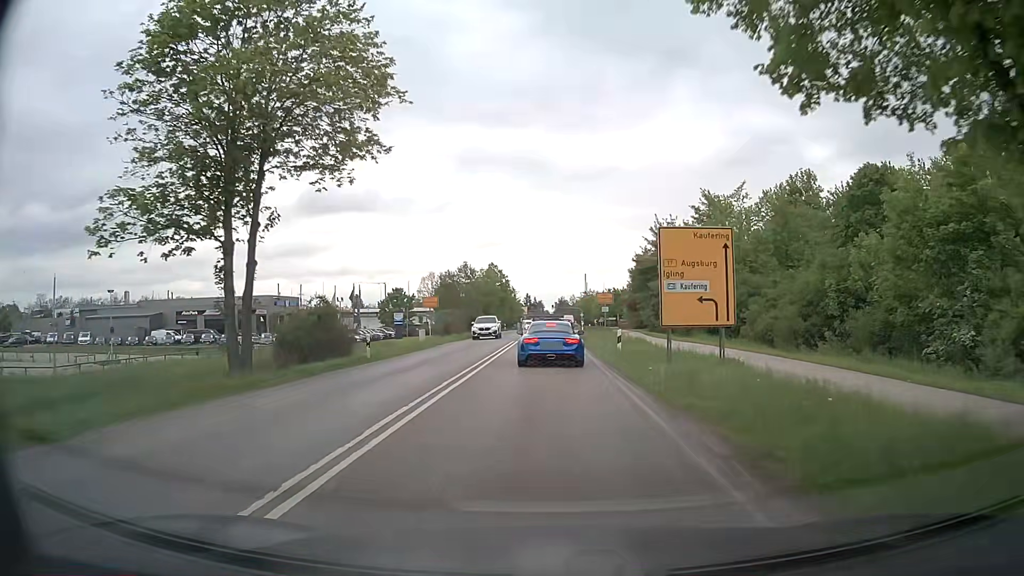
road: secondary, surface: asphalt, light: Day
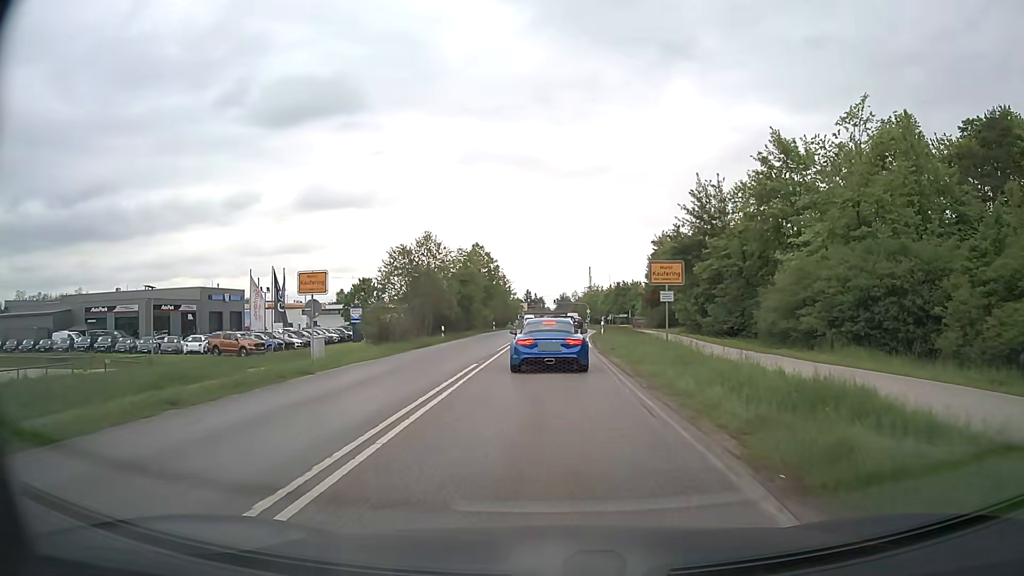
(0.0, +21.5) m; 0°
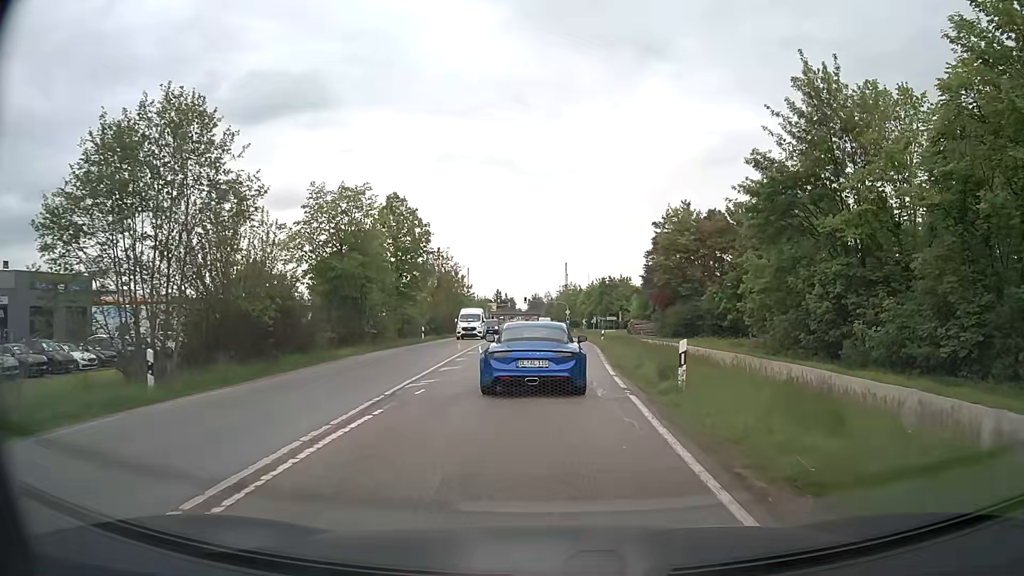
(+0.5, +29.5) m; +3°
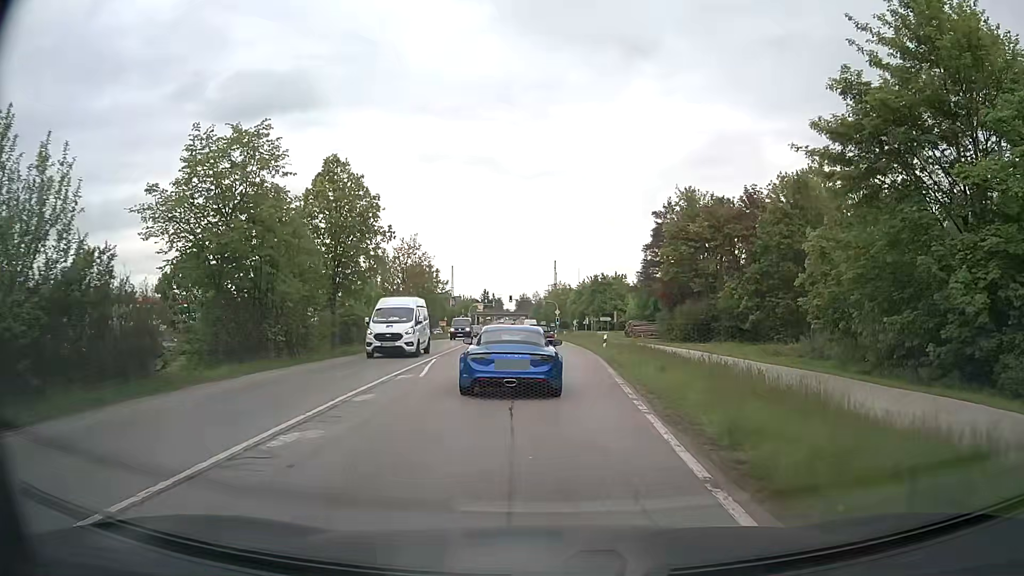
(+0.1, +10.5) m; +1°
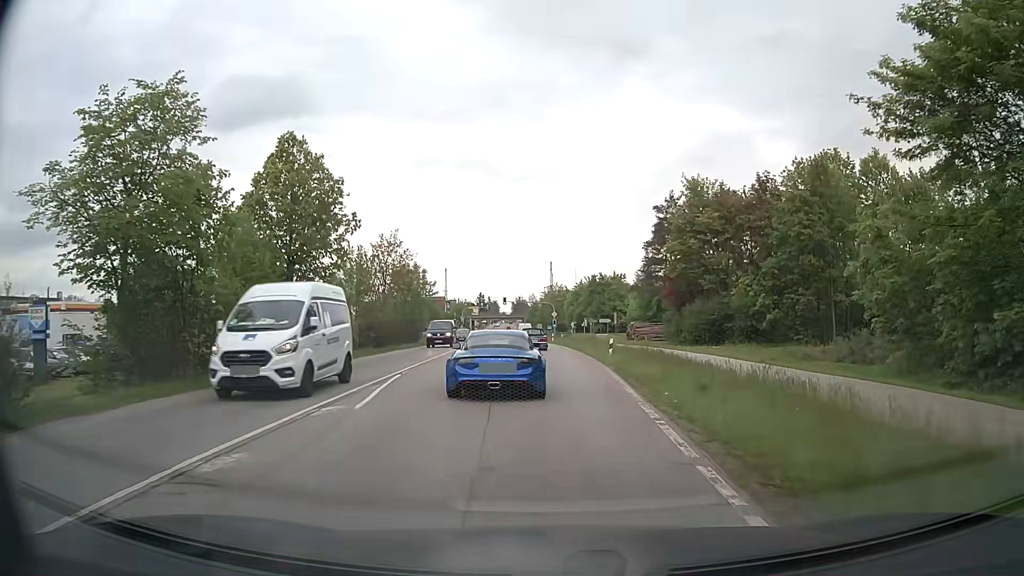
(0.0, +5.3) m; 0°
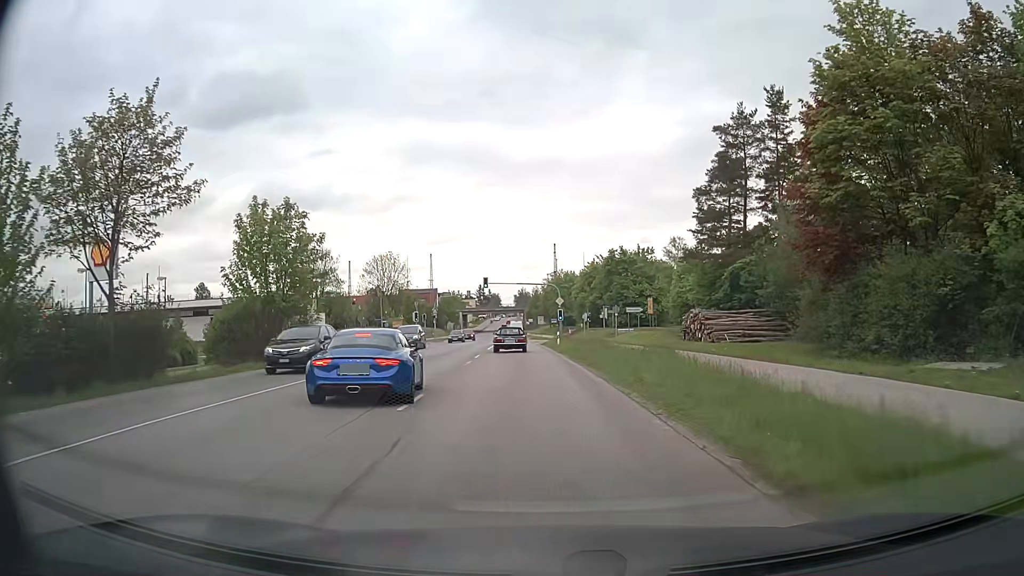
(+0.5, +32.1) m; 0°
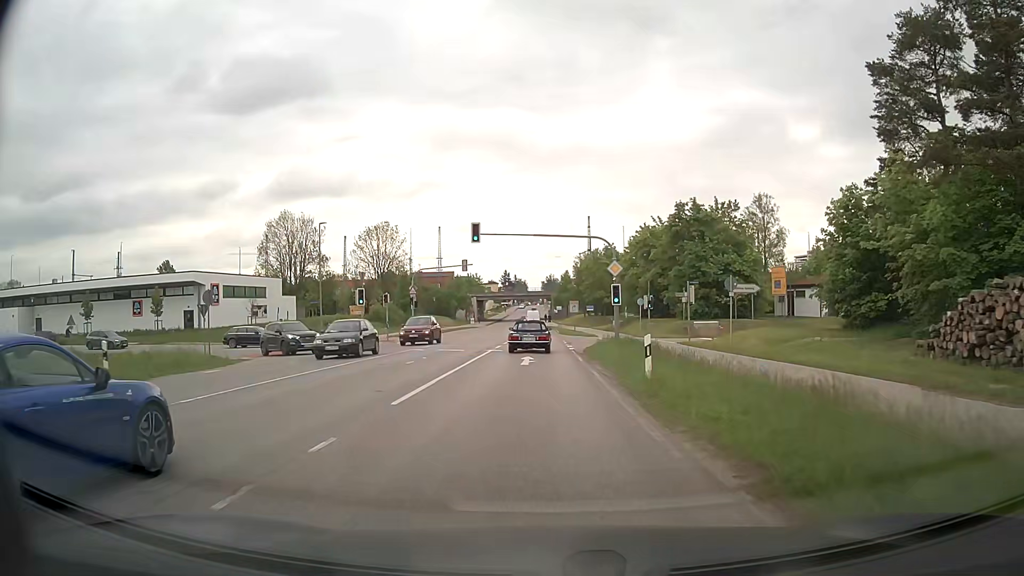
(-0.7, +30.4) m; -2°
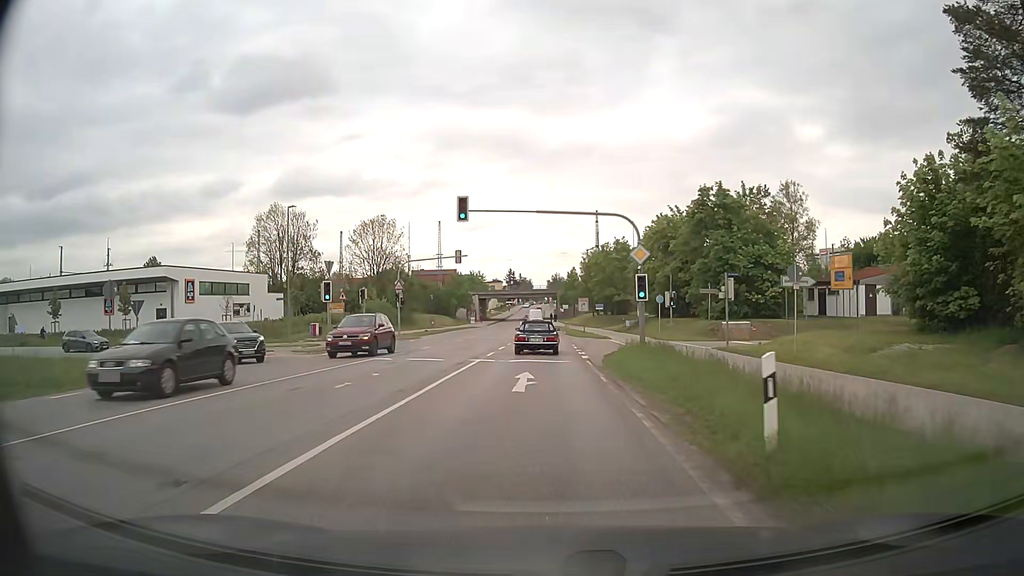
(0.0, +7.4) m; -1°
(0, +10) (0, +20) (0, +30) (0, +40) (0, +50) (0, +60) (0, +70) (-1, +80) (-1, +90) (-2, +100) m
